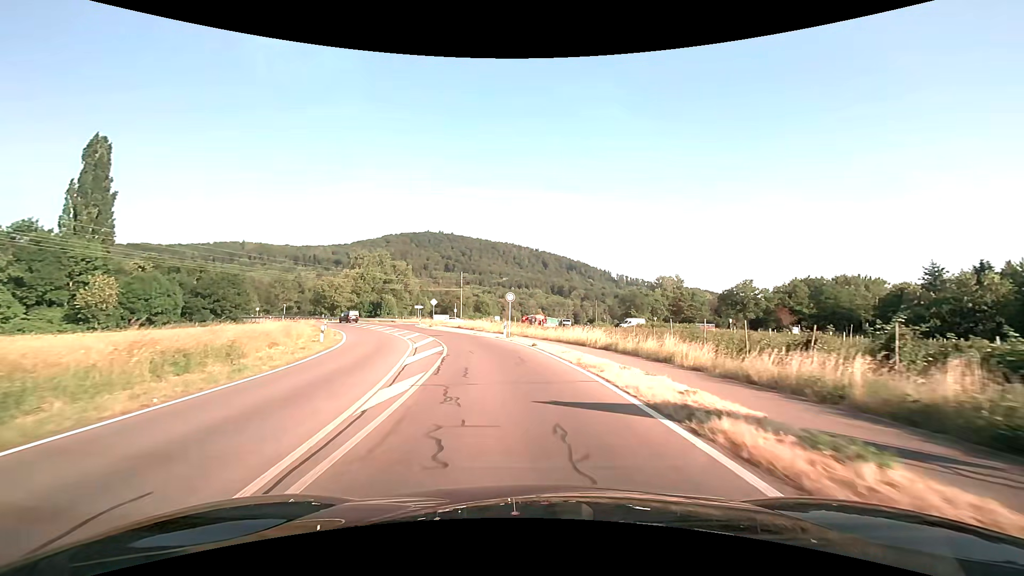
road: tertiary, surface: asphalt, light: Day
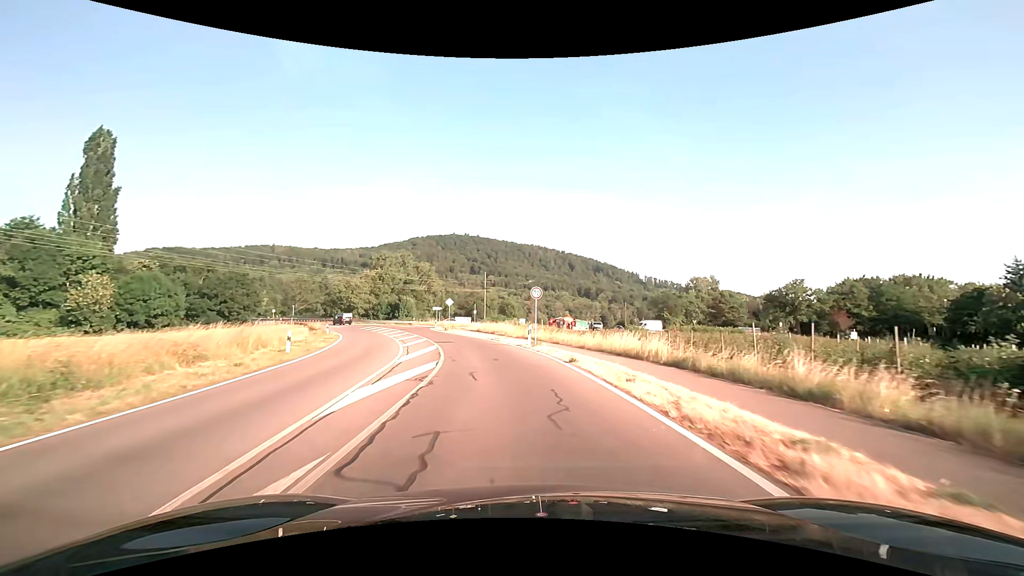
(-0.2, +7.5) m; -3°
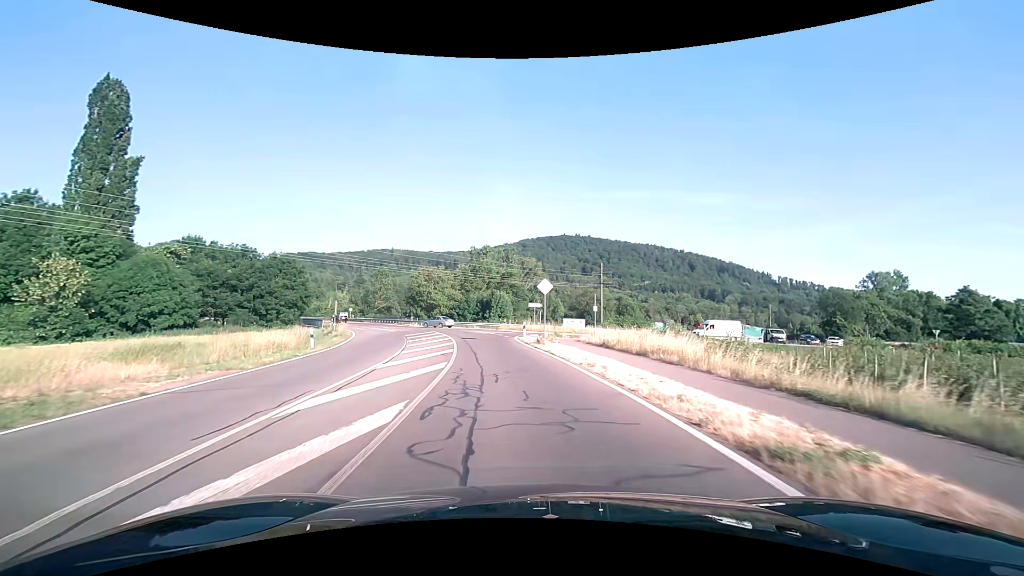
(-3.0, +26.8) m; -13°
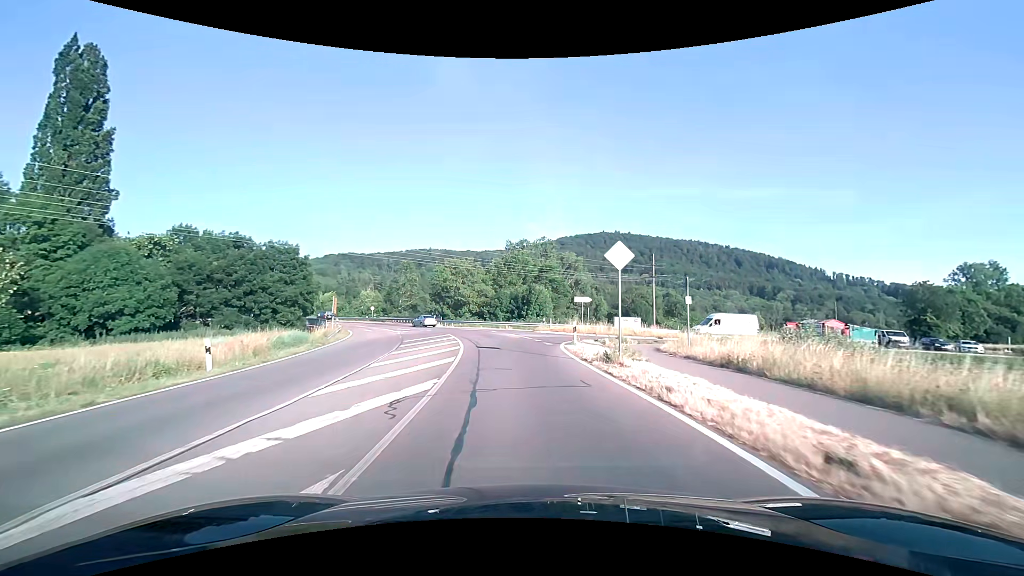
(-0.4, +11.8) m; -4°
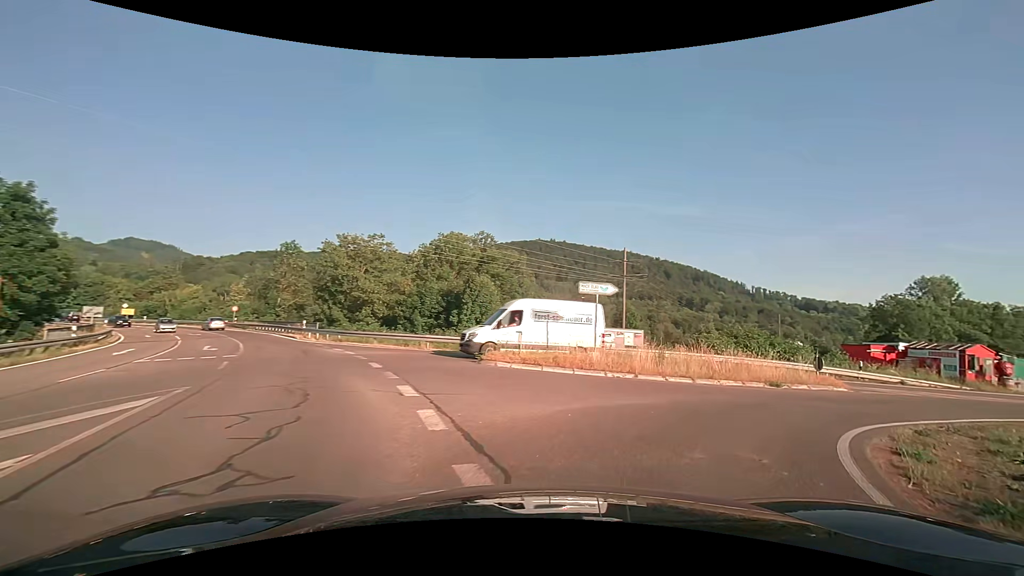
(-0.4, +24.5) m; +8°
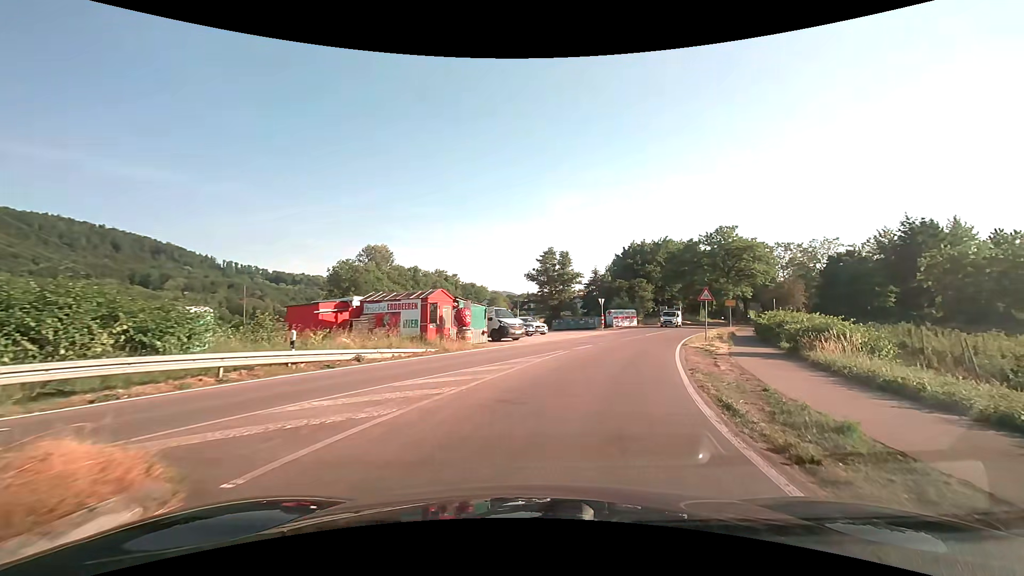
(+9.5, +16.1) m; +56°
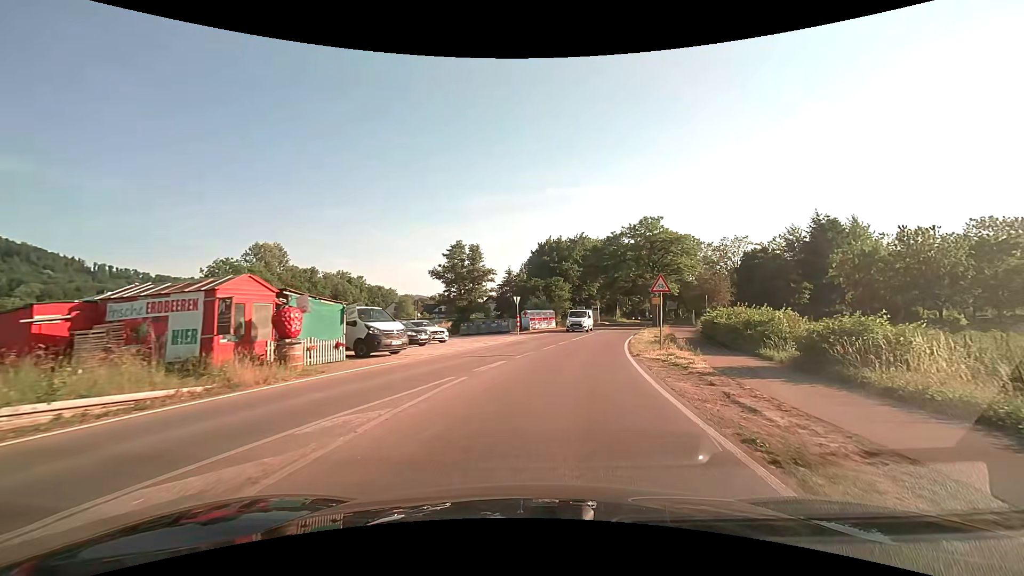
(+0.8, +9.1) m; +9°
